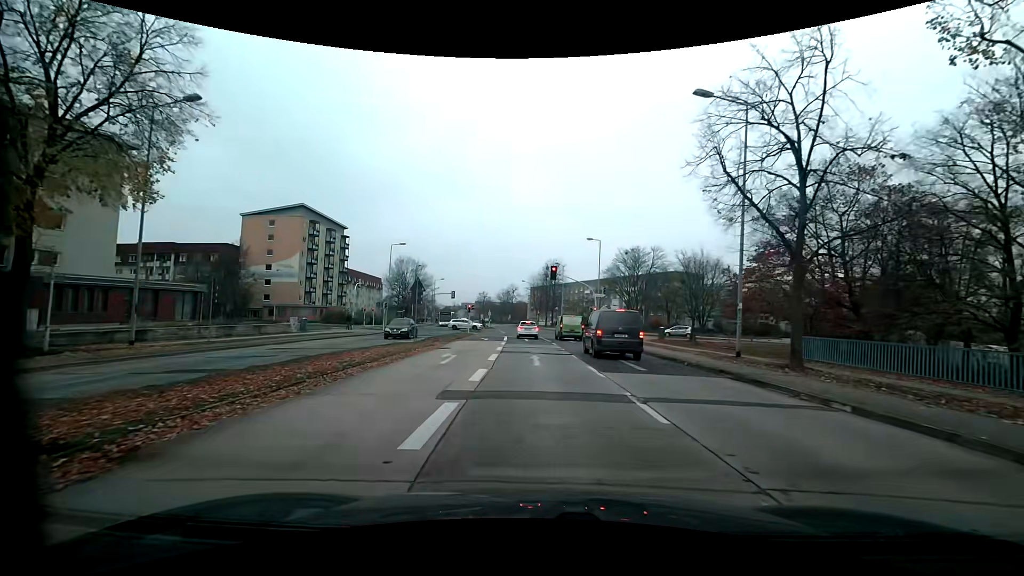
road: tertiary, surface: concrete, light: Day
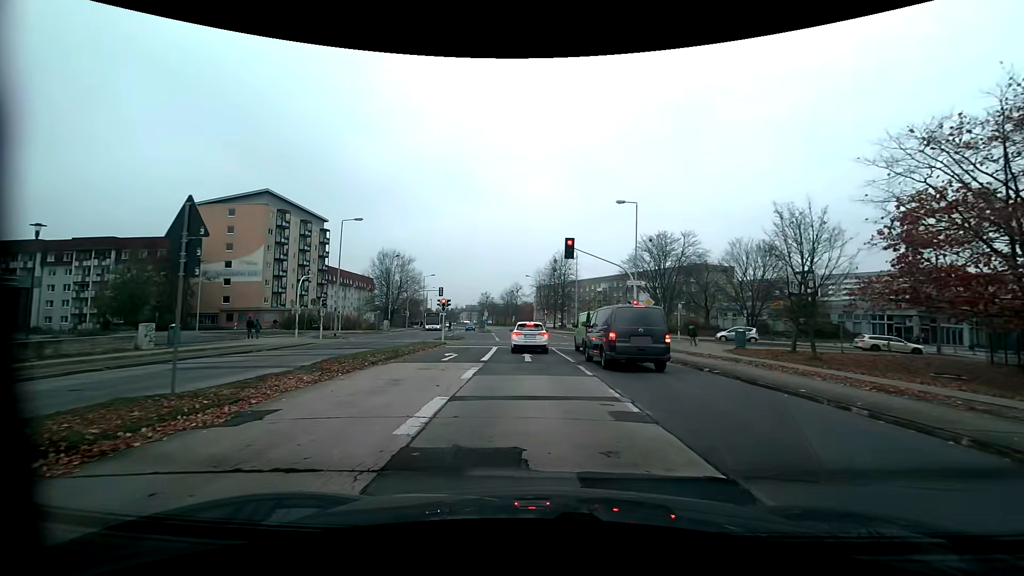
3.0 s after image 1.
(-0.1, +17.1) m; -1°
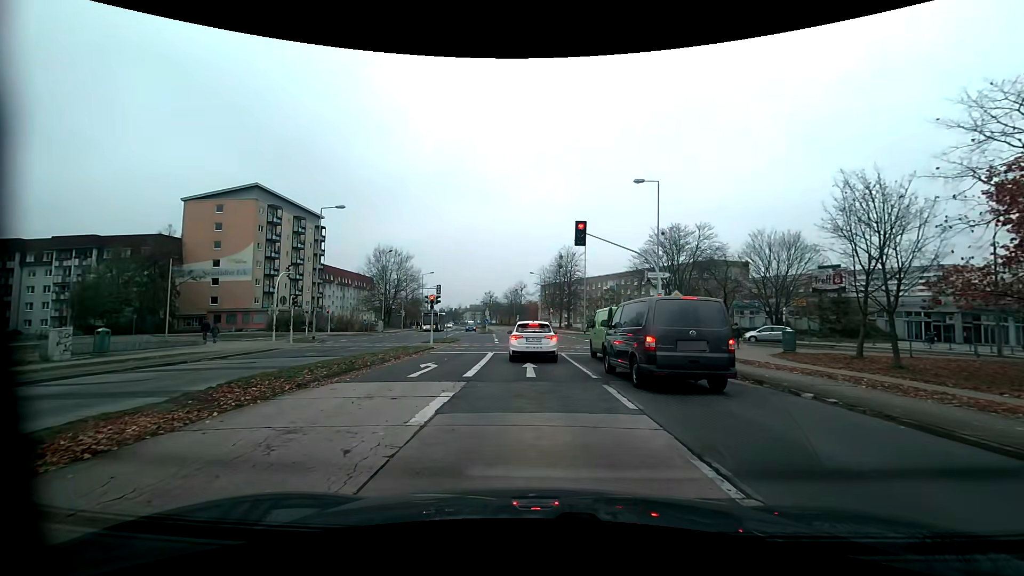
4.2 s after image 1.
(0.0, +5.2) m; +1°
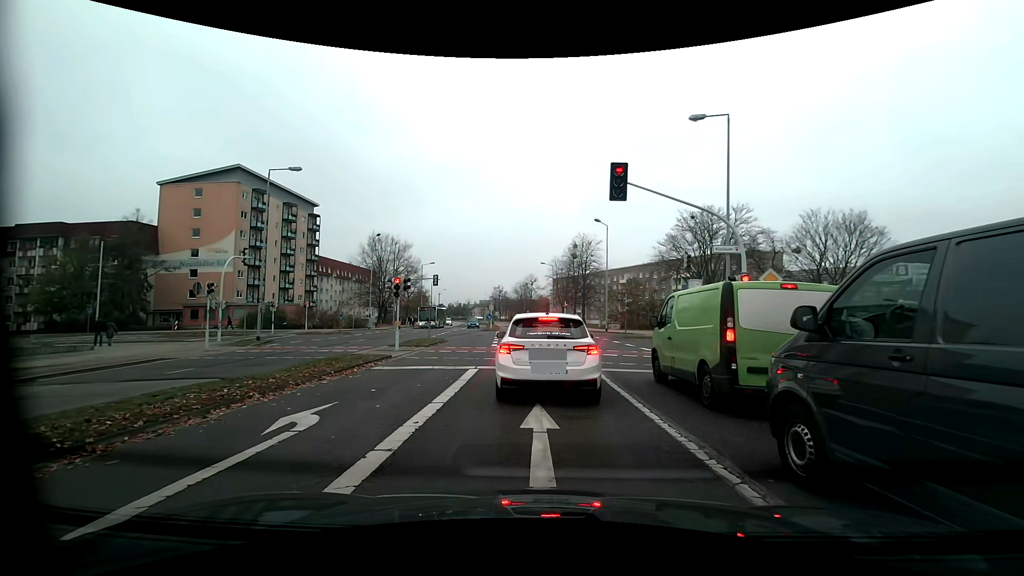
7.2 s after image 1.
(-0.2, +9.2) m; -2°
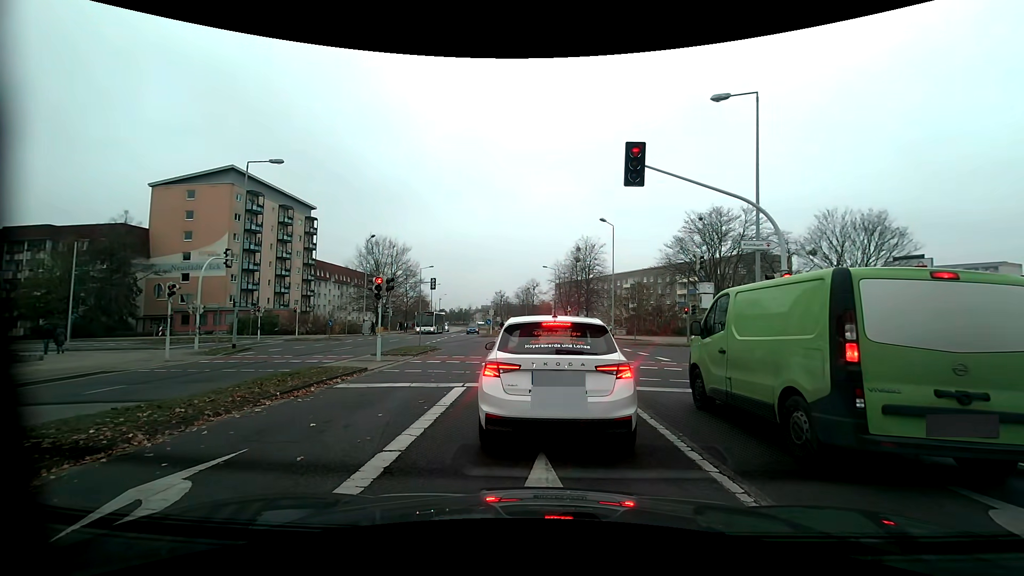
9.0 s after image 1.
(0.0, +2.4) m; -1°
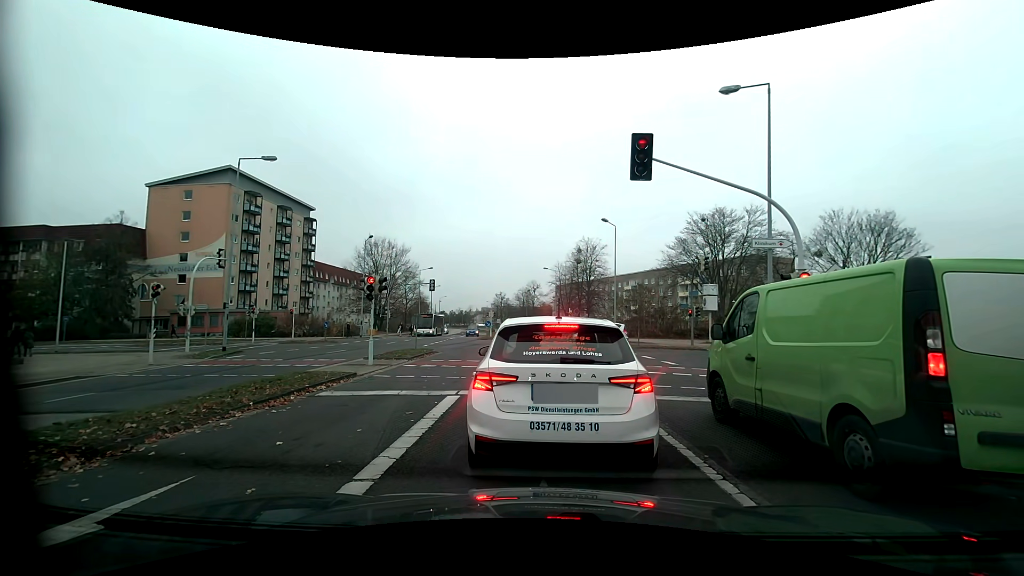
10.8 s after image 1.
(0.0, +0.8) m; 0°
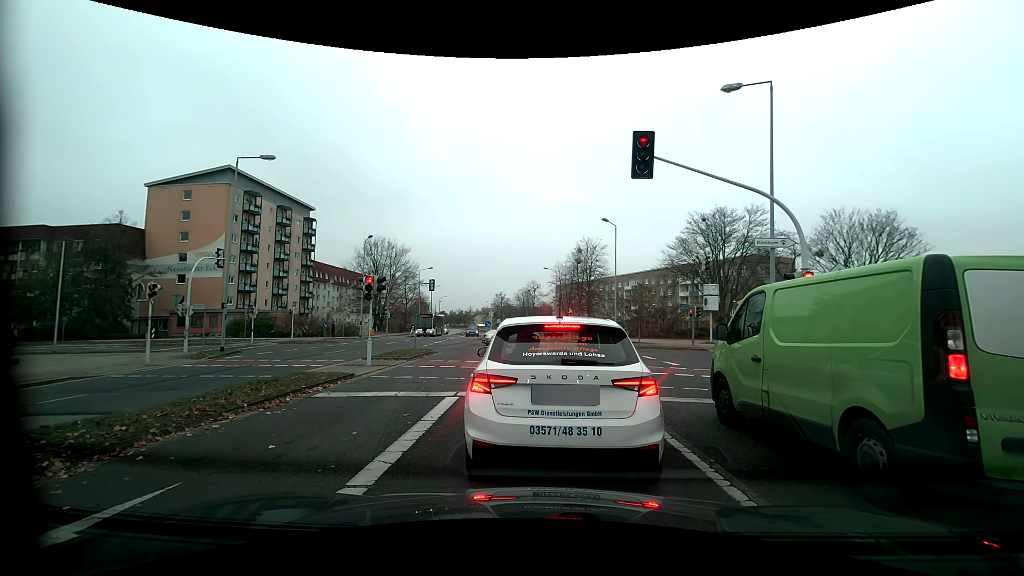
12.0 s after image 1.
(0.0, +0.2) m; 0°
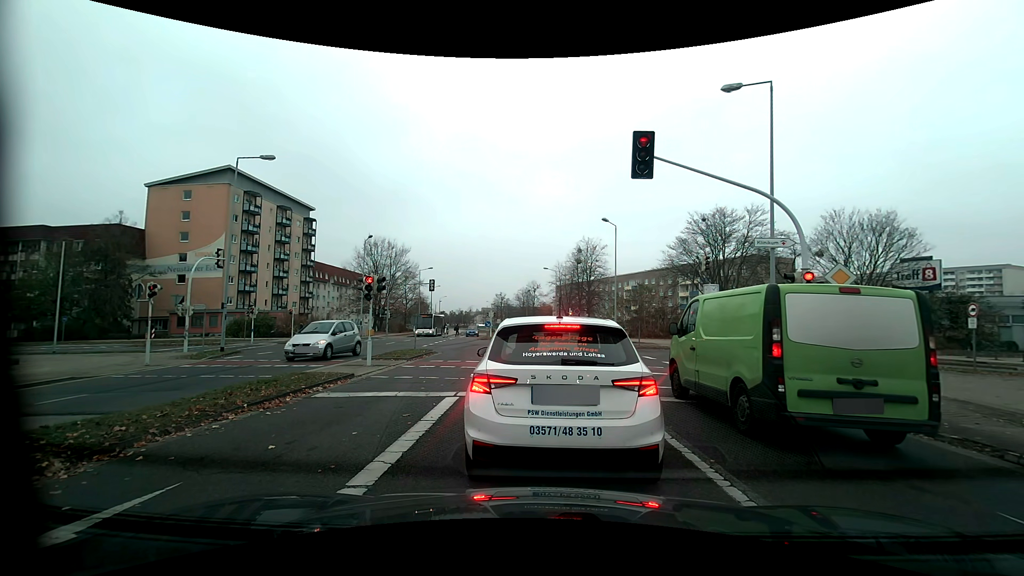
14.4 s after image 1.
(0.0, +0.1) m; 0°
(0, +10) (0, +20) (0, +30) (0, +40) (-1, +50) (-1, +60) (-1, +70) (-1, +80) (-1, +90) (-1, +100) m
